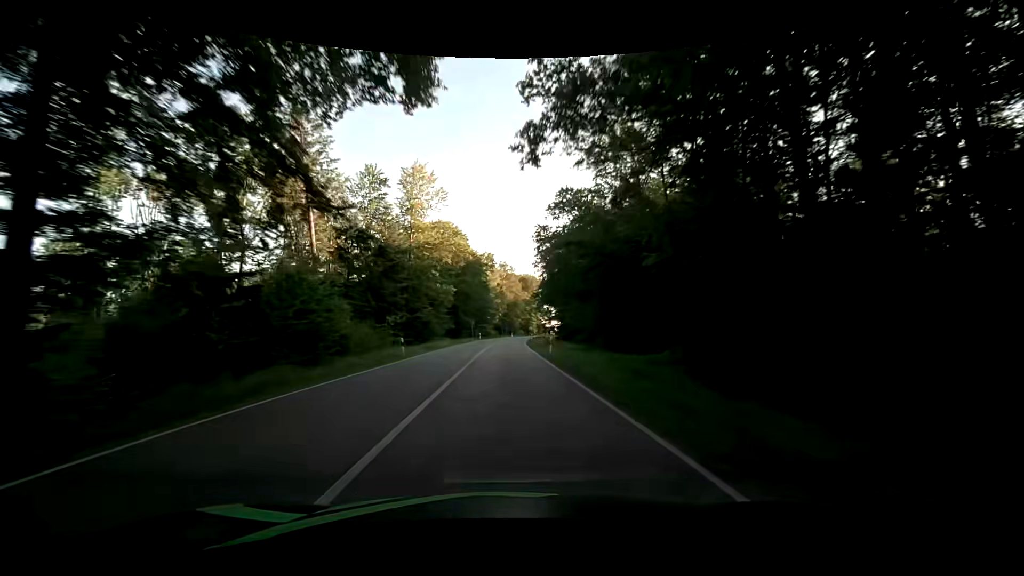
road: secondary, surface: asphalt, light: Day
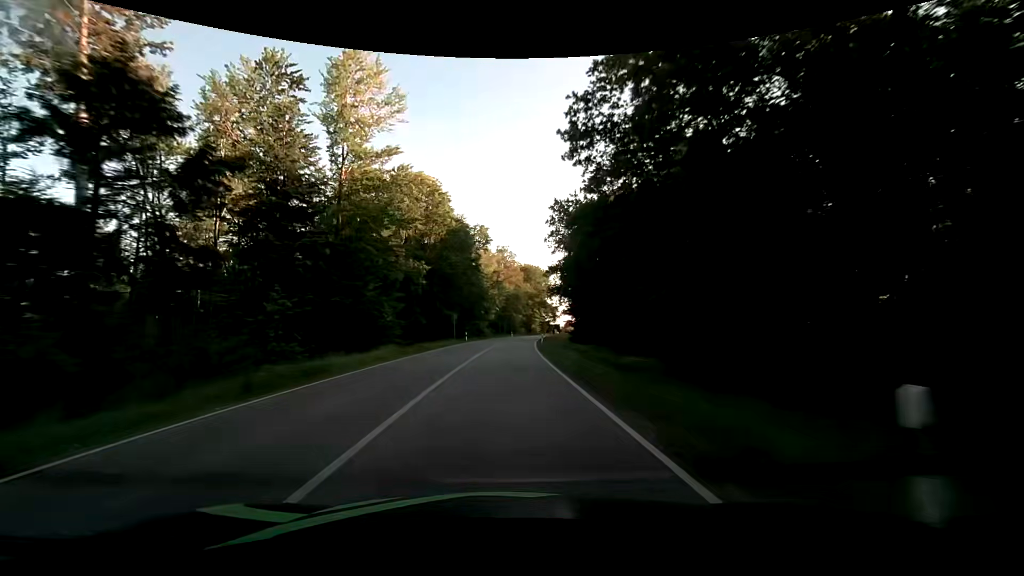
(-0.3, +25.1) m; -1°
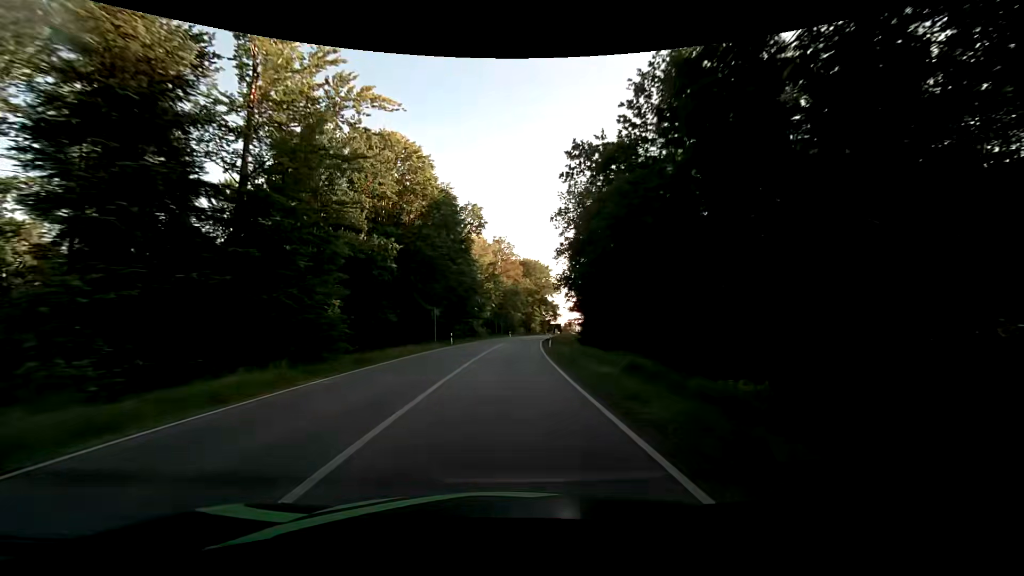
(+0.2, +12.5) m; +1°
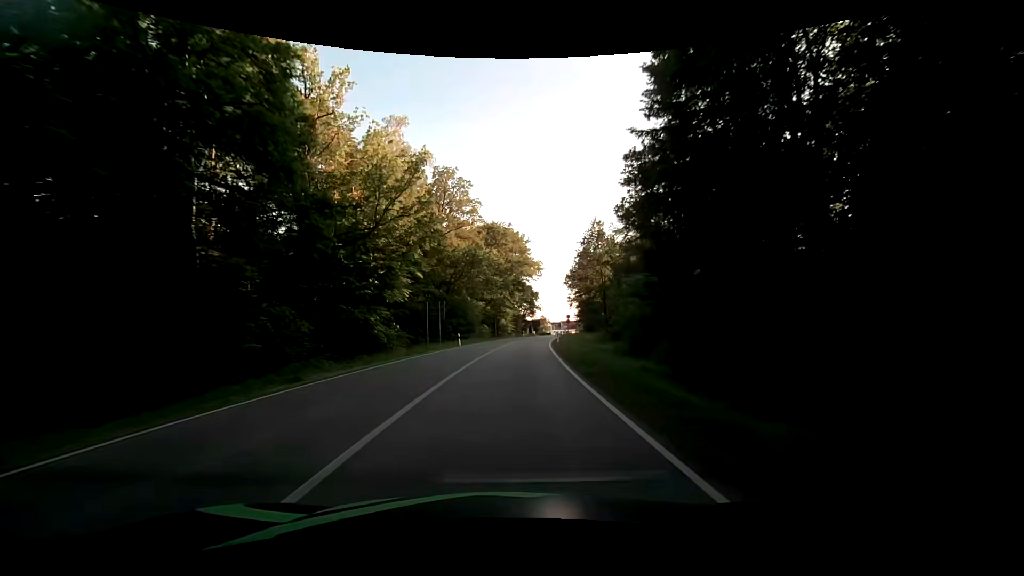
(+1.4, +48.5) m; +4°
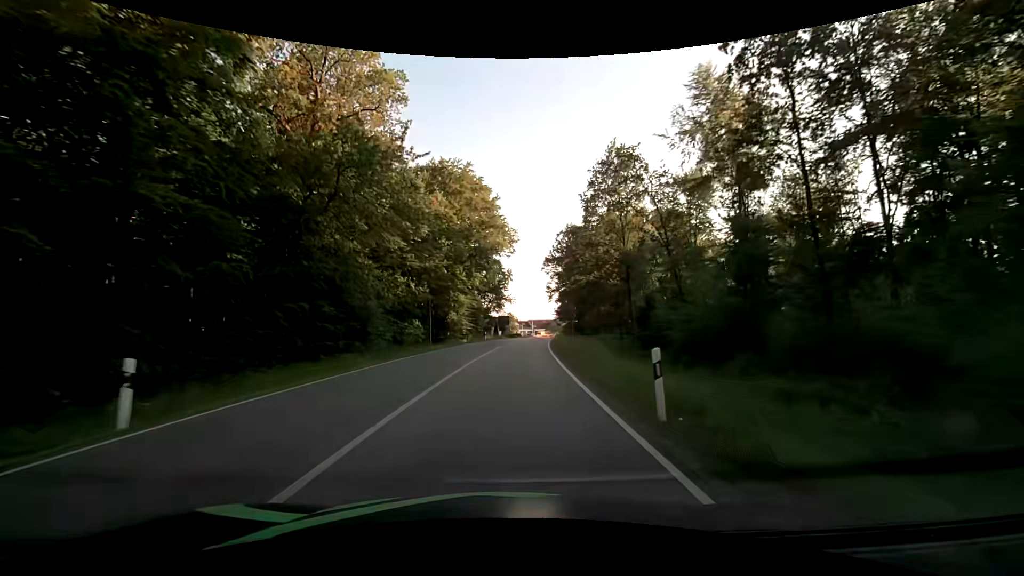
(+1.1, +33.7) m; +4°
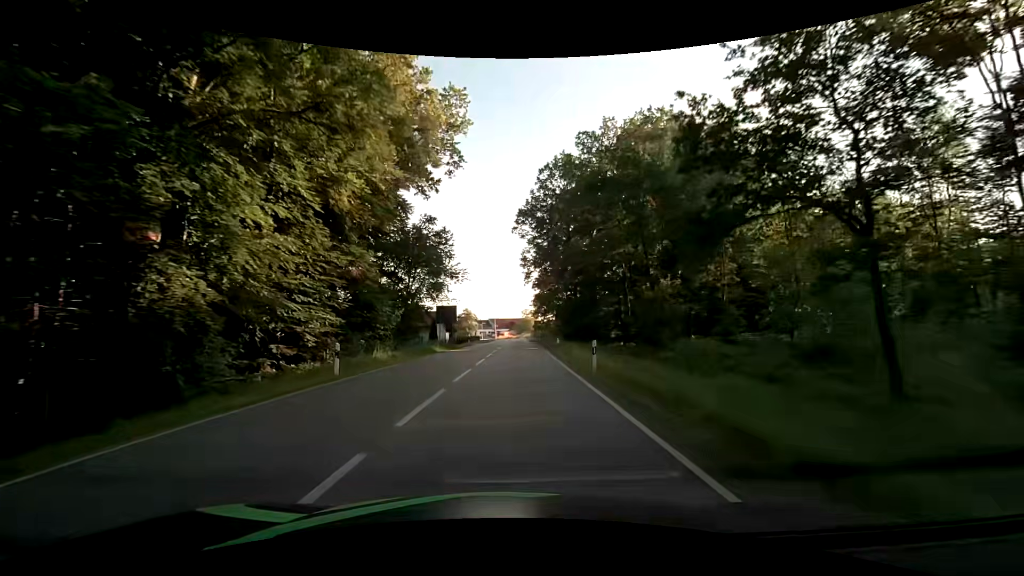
(+1.6, +41.2) m; +4°
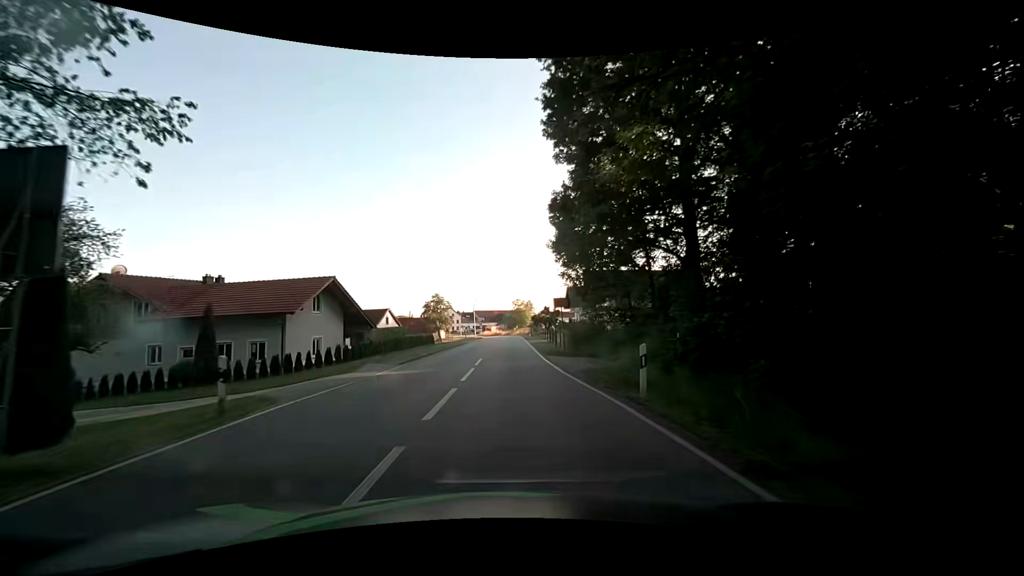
(+0.8, +45.8) m; +2°
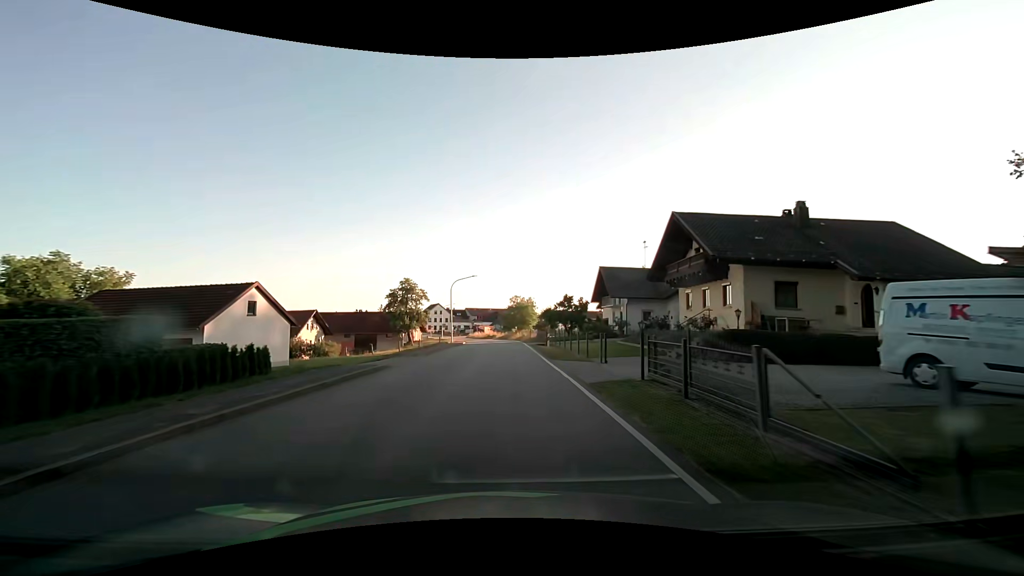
(-0.6, +32.7) m; -1°
(0, +10) (0, +20) (0, +30) (0, +40) (0, +50) (0, +60) (-1, +70) (-2, +80) (-4, +90) (-5, +100) m
